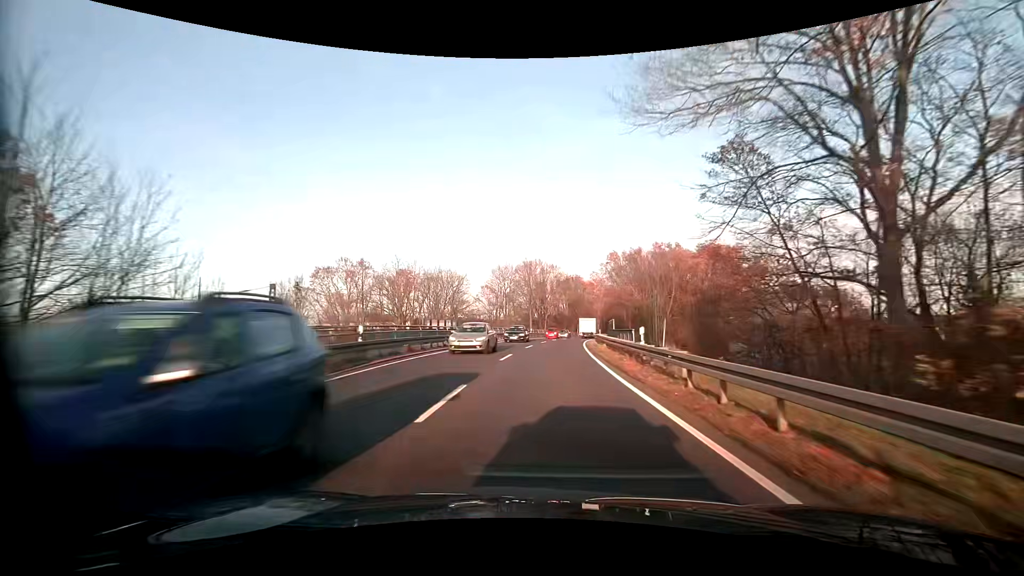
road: primary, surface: asphalt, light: Day
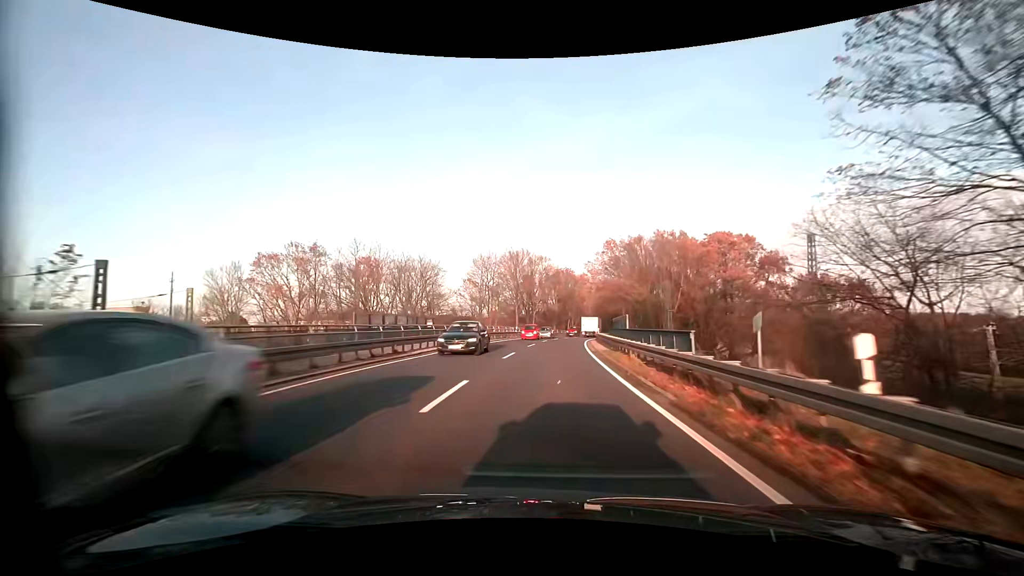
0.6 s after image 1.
(+0.1, +11.4) m; +2°
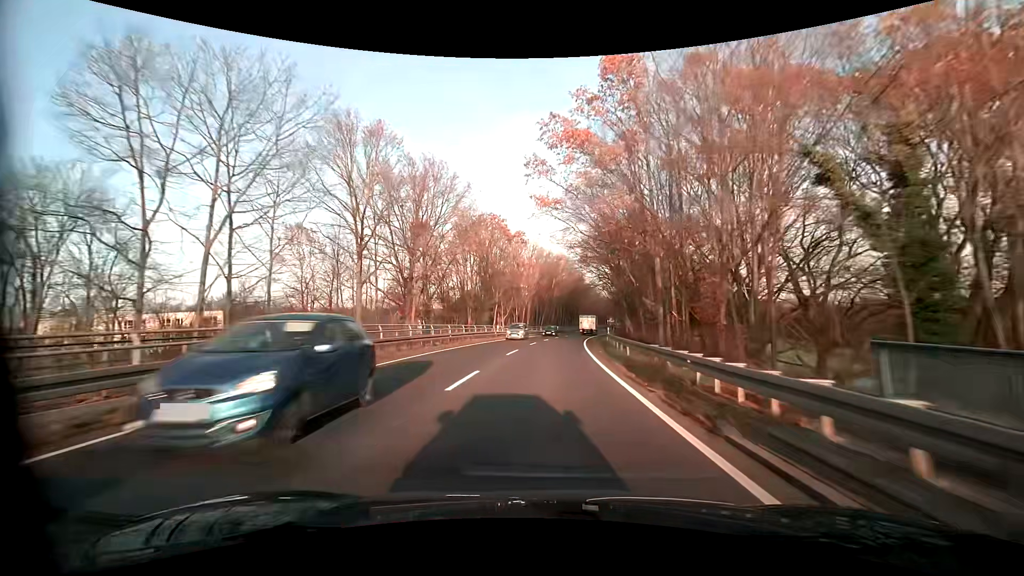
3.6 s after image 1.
(+3.7, +57.0) m; +8°
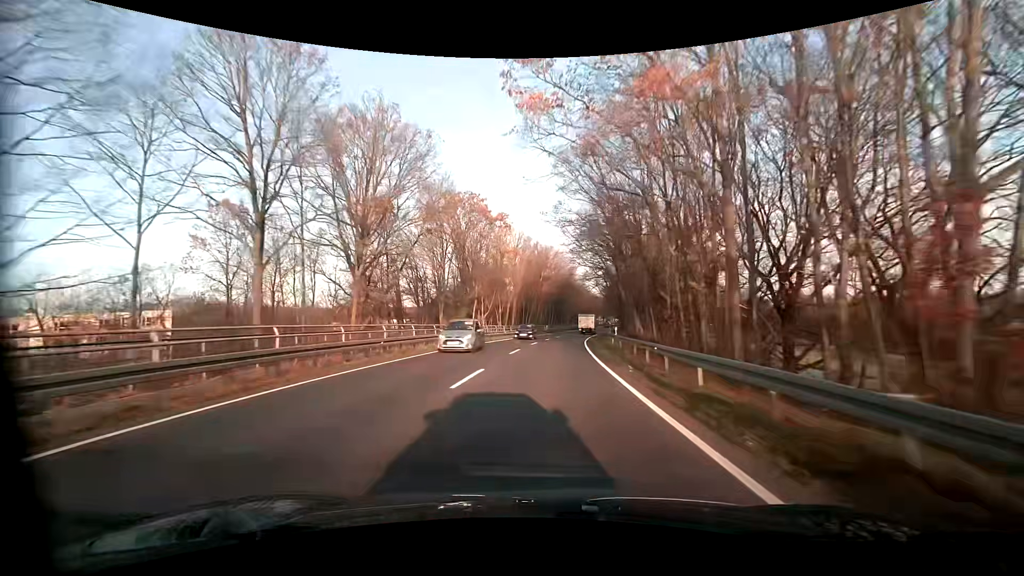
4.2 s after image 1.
(+0.1, +11.5) m; +1°
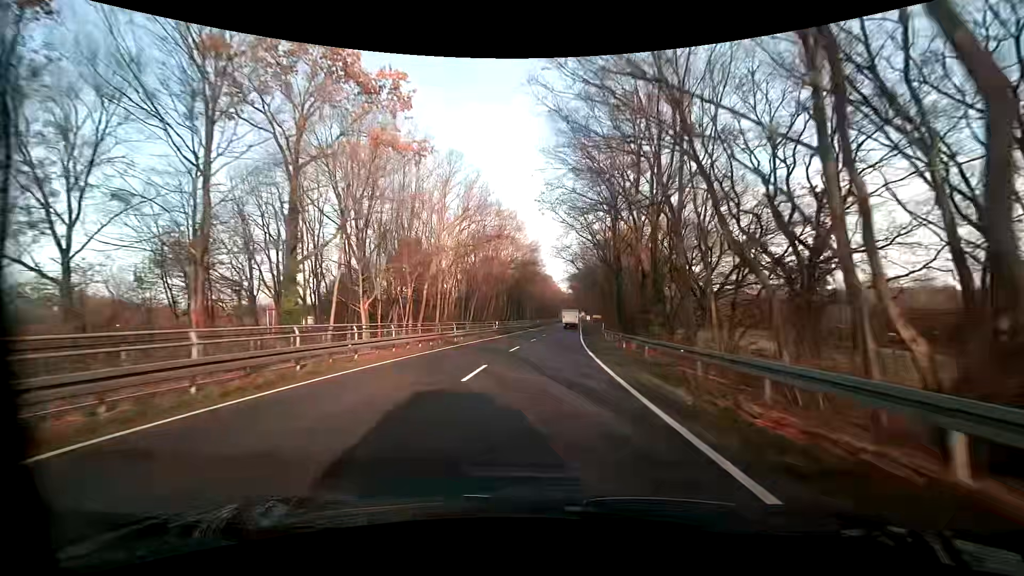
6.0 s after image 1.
(+1.4, +34.7) m; +5°
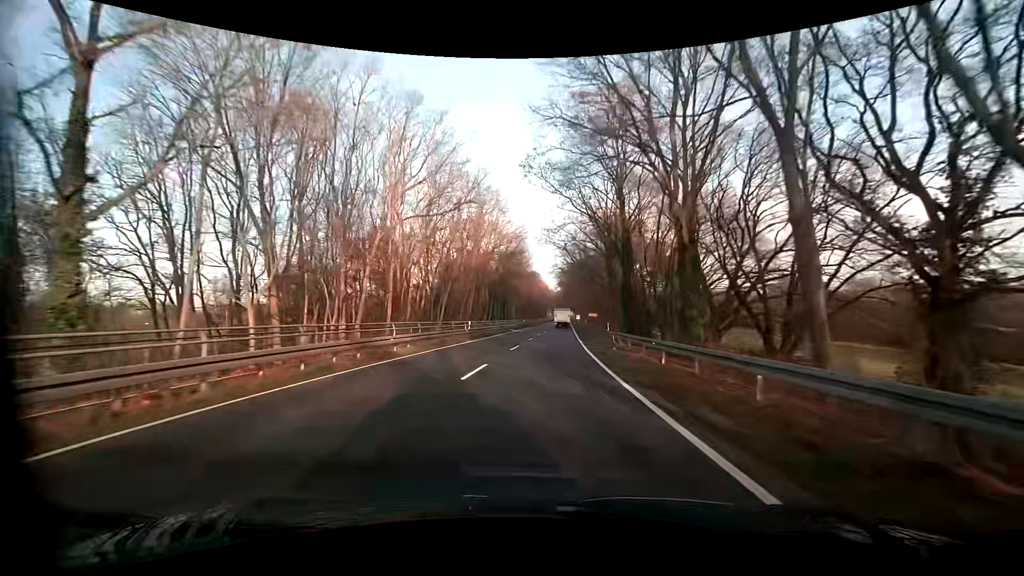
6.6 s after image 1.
(+0.2, +11.7) m; +1°
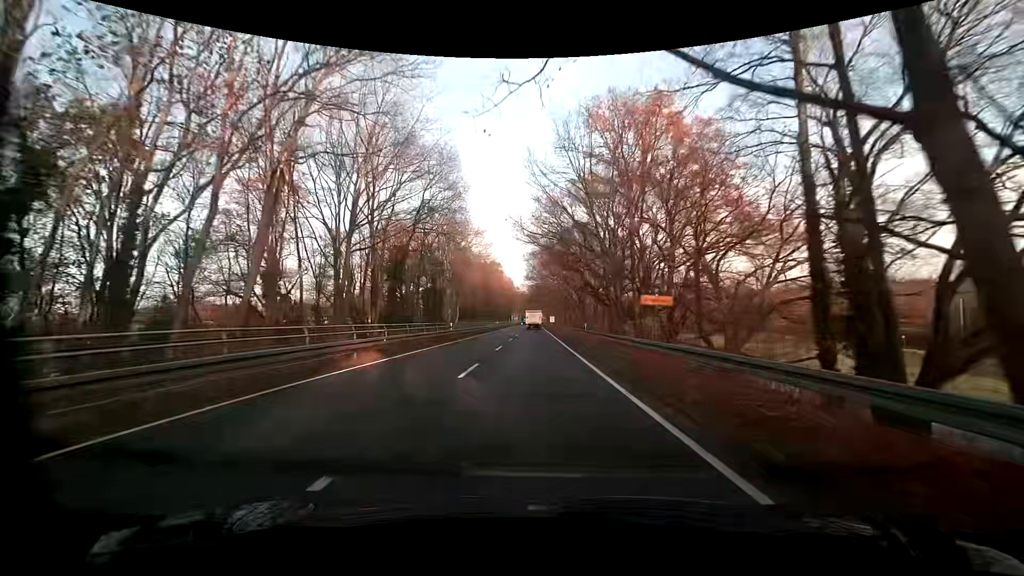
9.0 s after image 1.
(+1.9, +46.9) m; +5°
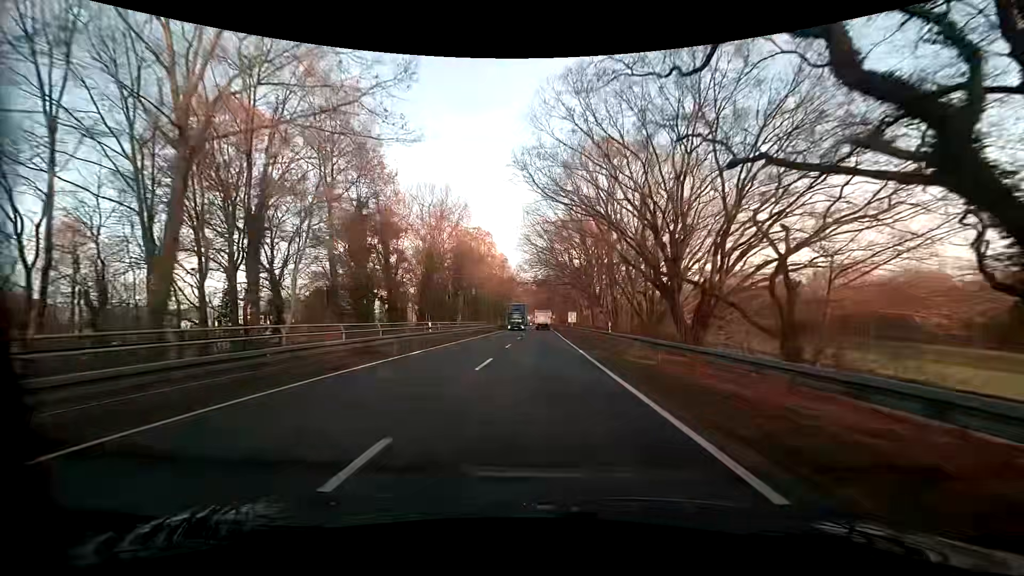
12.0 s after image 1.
(-1.0, +58.1) m; -1°
(0, +10) (0, +20) (0, +30) (0, +40) (0, +50) (0, +60) (0, +70) (0, +80) (0, +90) (0, +100) m
